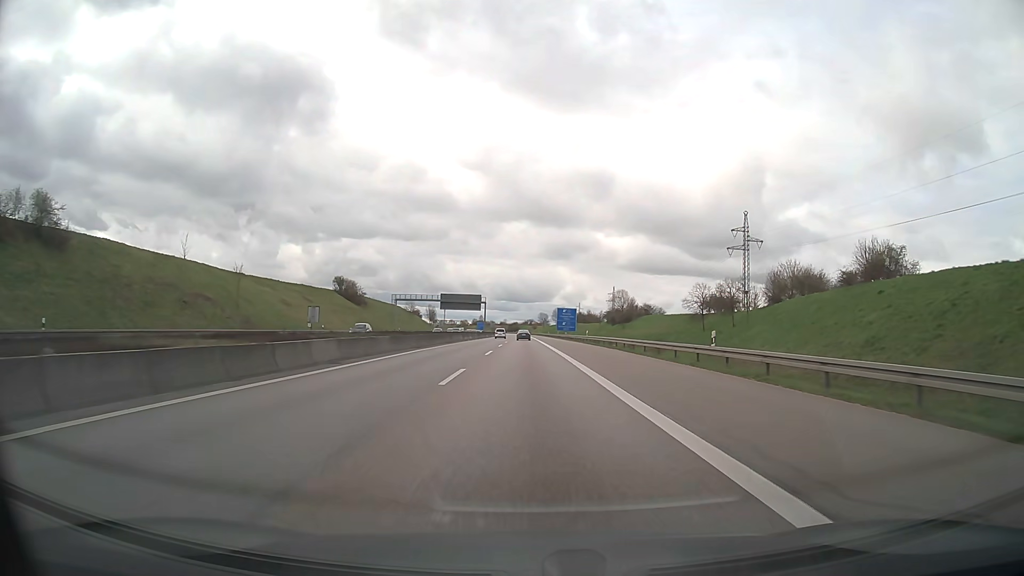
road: motorway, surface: asphalt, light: Day
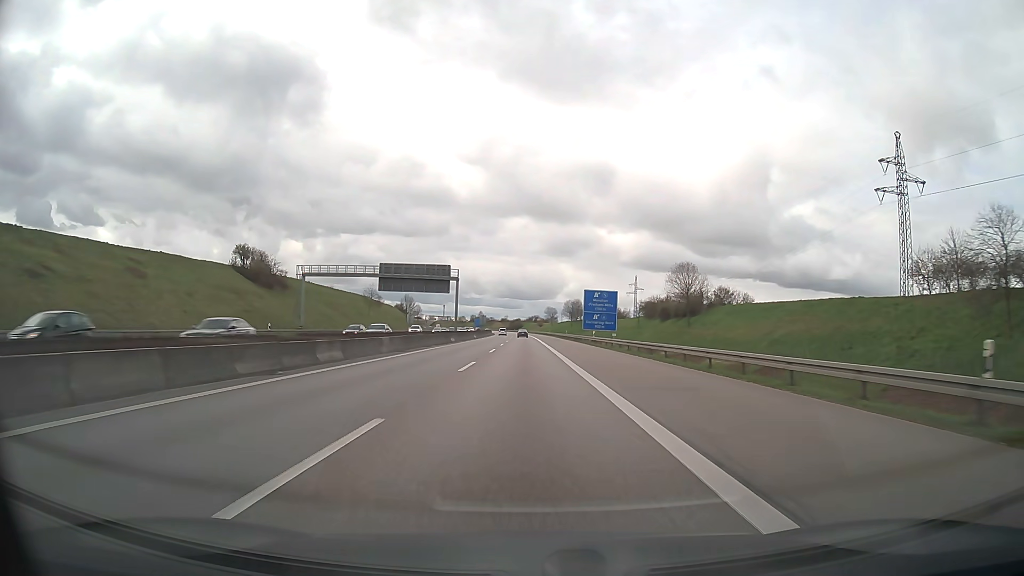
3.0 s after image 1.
(-0.1, +66.7) m; 0°
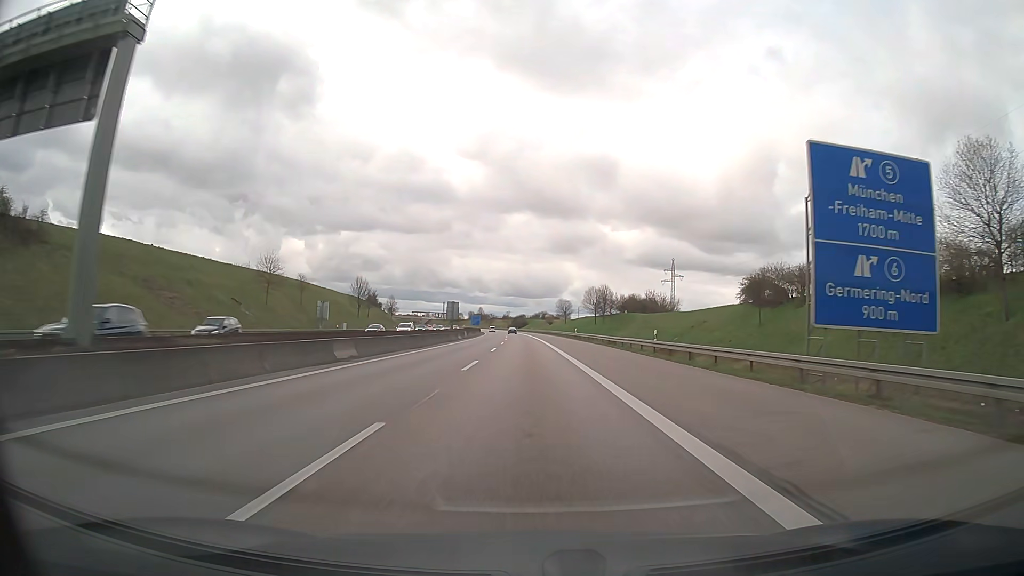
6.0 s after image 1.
(-0.1, +73.2) m; 0°
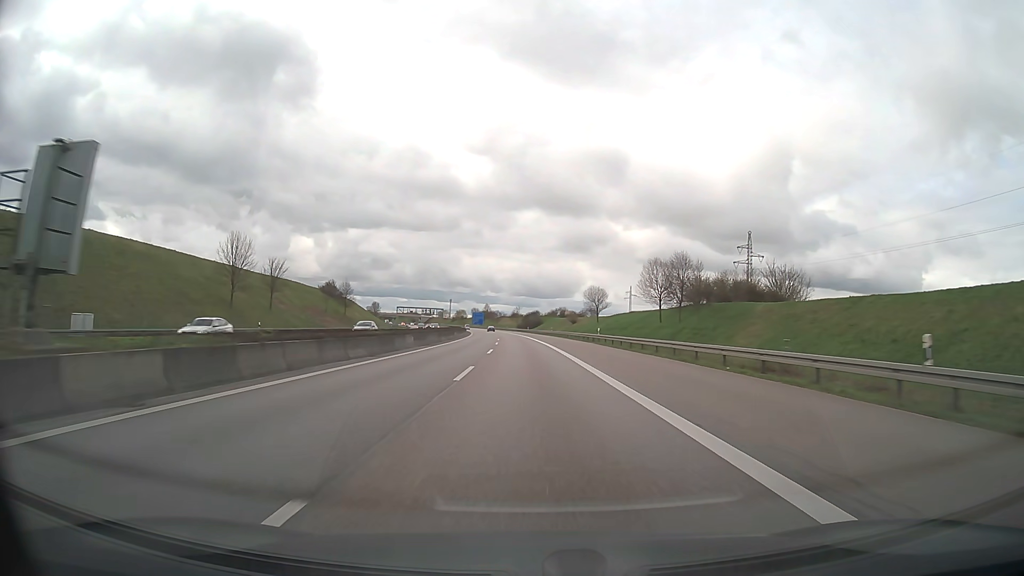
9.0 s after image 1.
(-0.5, +76.8) m; -1°
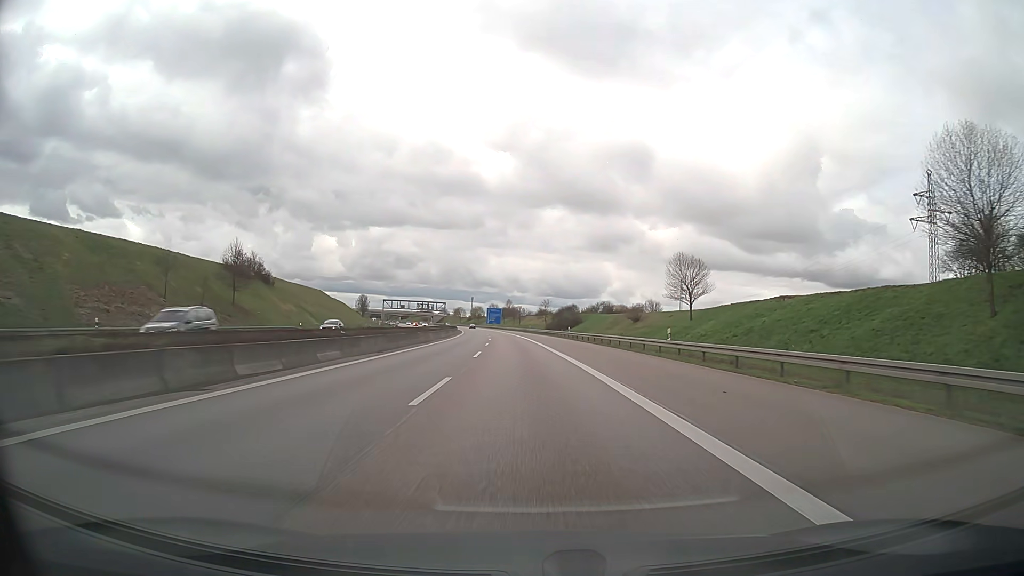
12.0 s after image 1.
(-1.2, +78.1) m; -2°
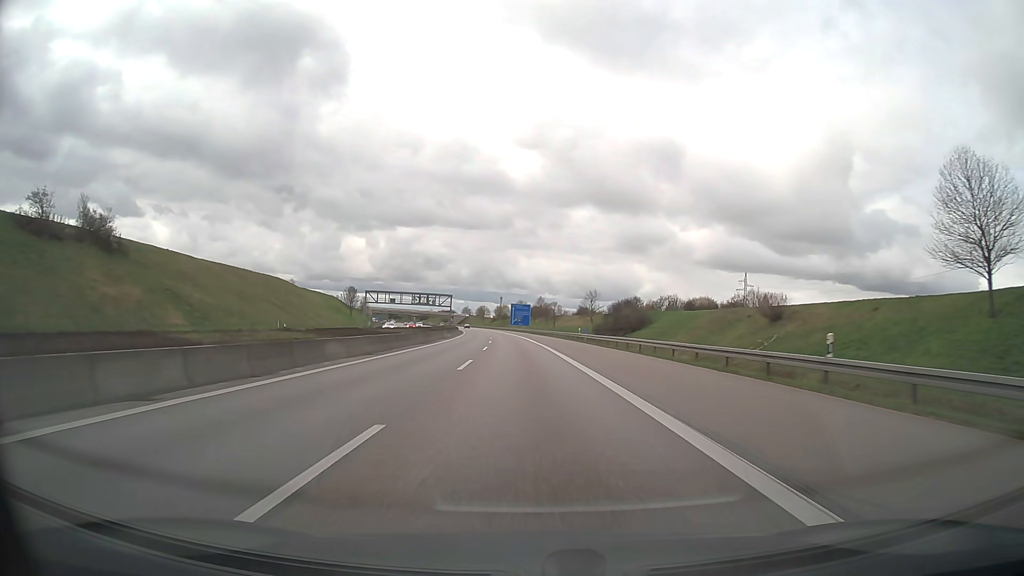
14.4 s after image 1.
(-1.5, +62.9) m; -3°
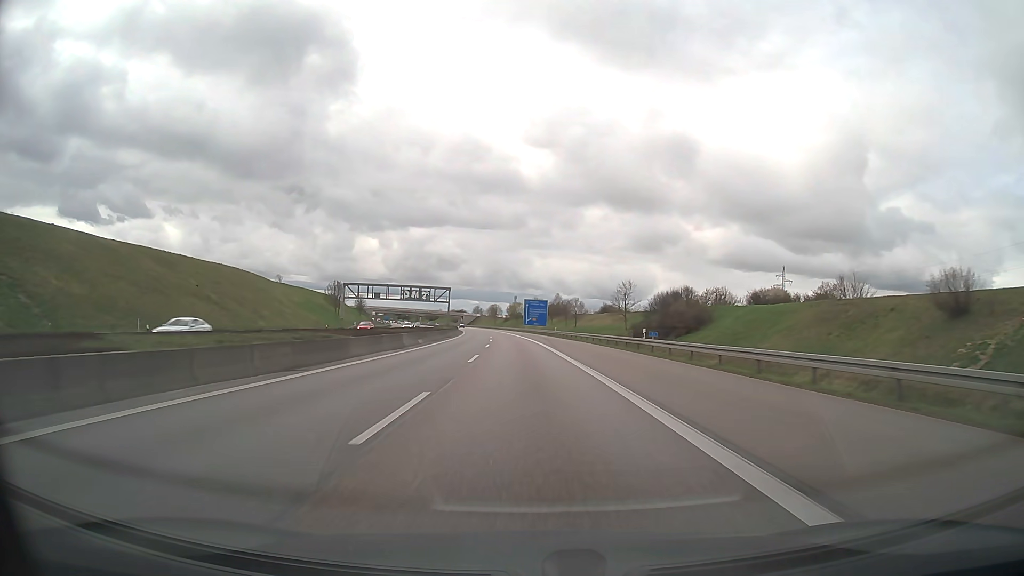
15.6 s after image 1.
(-0.3, +31.6) m; -1°
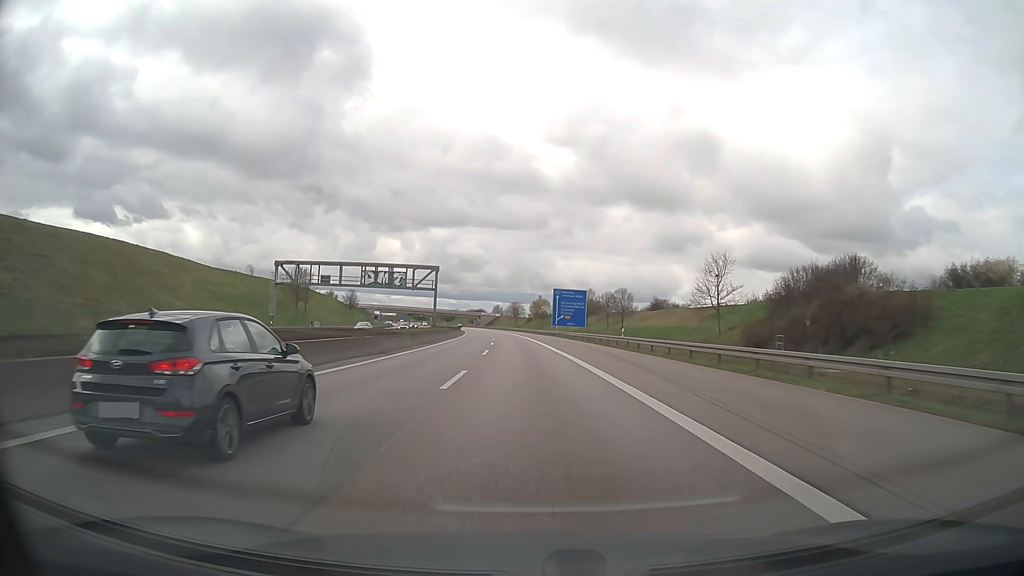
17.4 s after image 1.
(-0.9, +47.3) m; -2°
(0, +10) (0, +20) (0, +30) (0, +40) (-1, +50) (-1, +60) (-2, +70) (-2, +80) (-3, +90) (-3, +100) m
